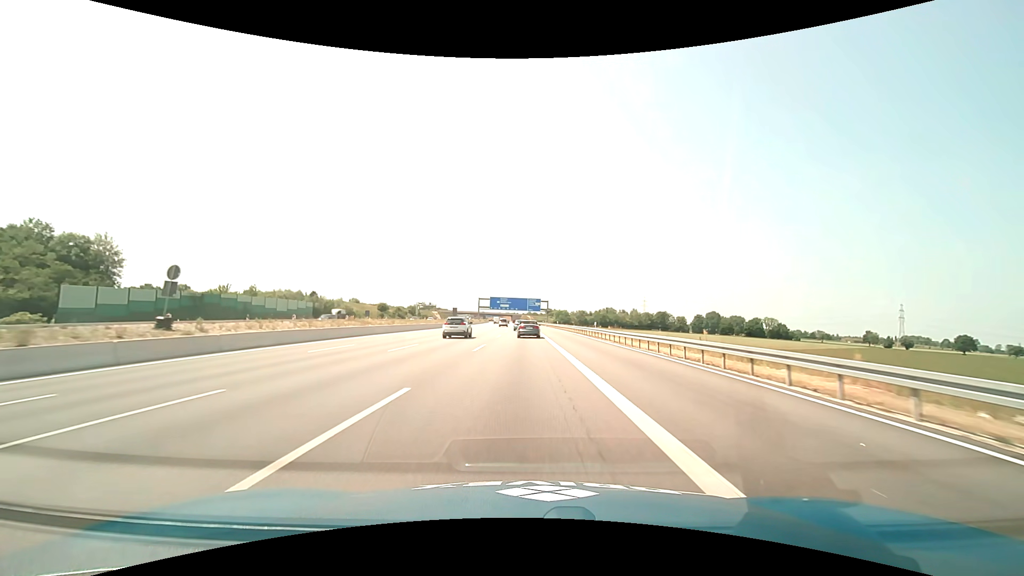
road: motorway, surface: asphalt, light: Day
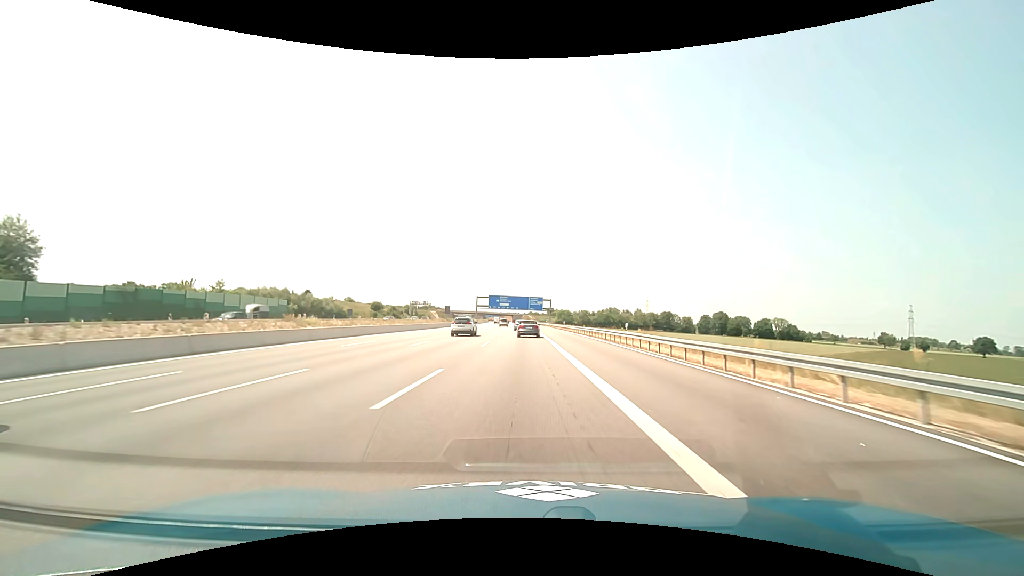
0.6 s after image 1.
(0.0, +14.2) m; 0°
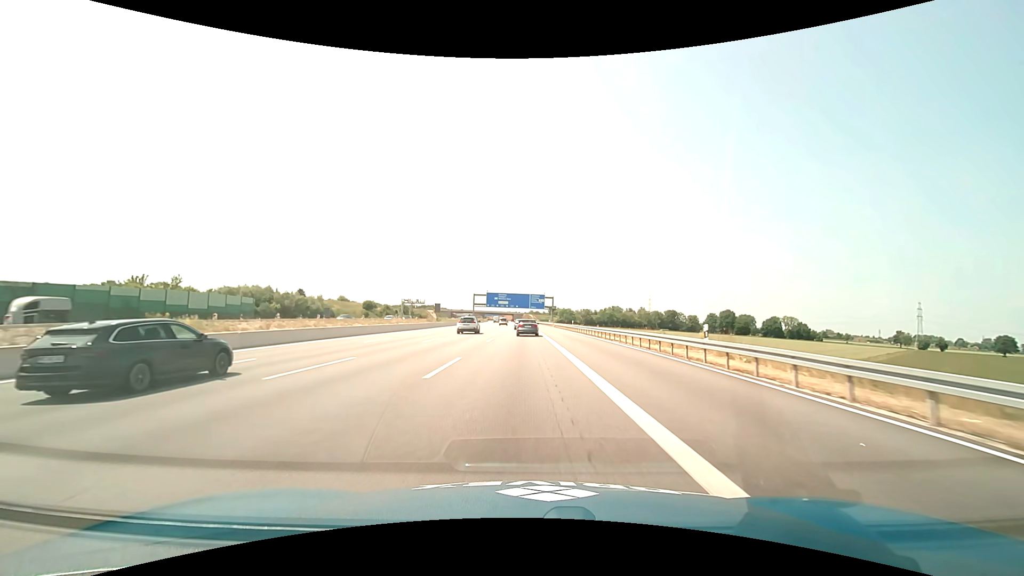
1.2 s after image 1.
(0.0, +14.3) m; 0°
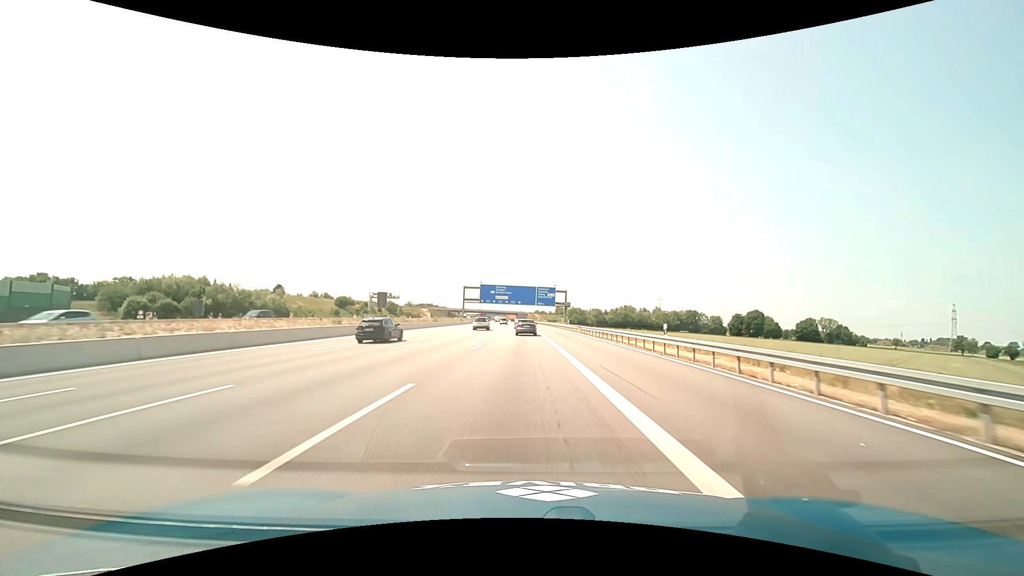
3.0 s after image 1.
(-0.2, +43.0) m; -1°
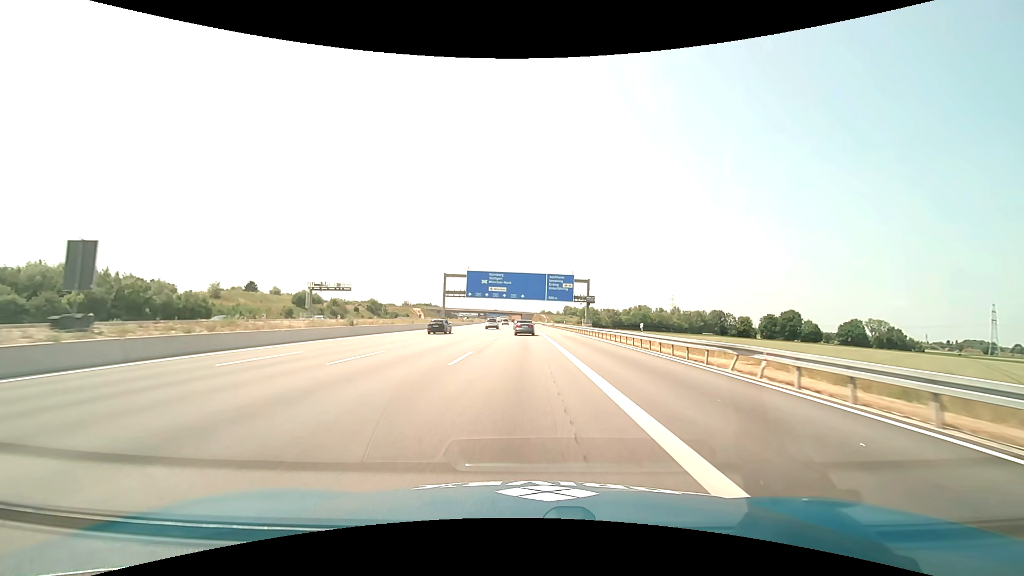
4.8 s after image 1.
(-0.2, +43.2) m; -1°
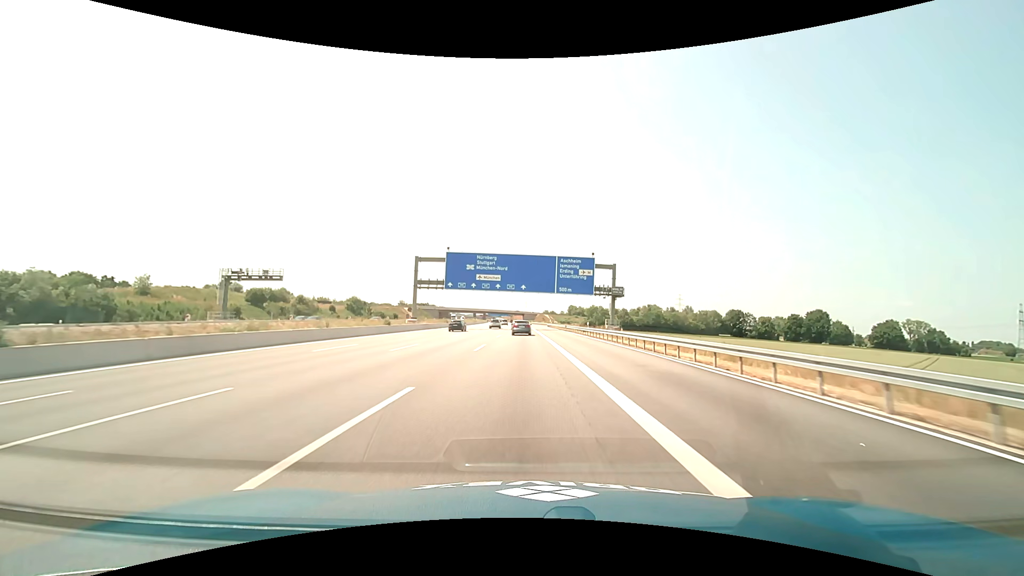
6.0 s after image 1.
(-0.1, +29.0) m; 0°
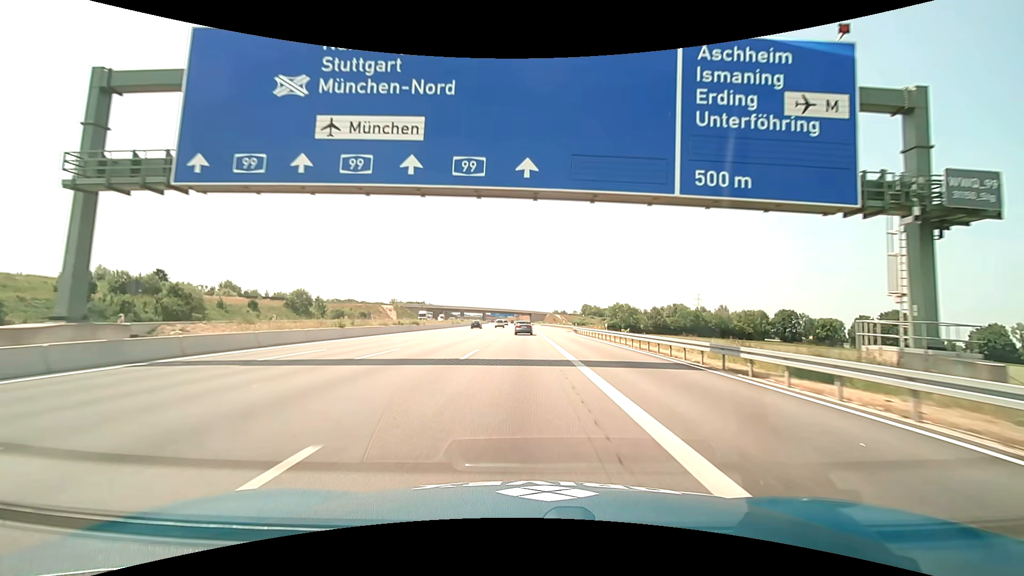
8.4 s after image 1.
(-0.4, +58.6) m; -1°
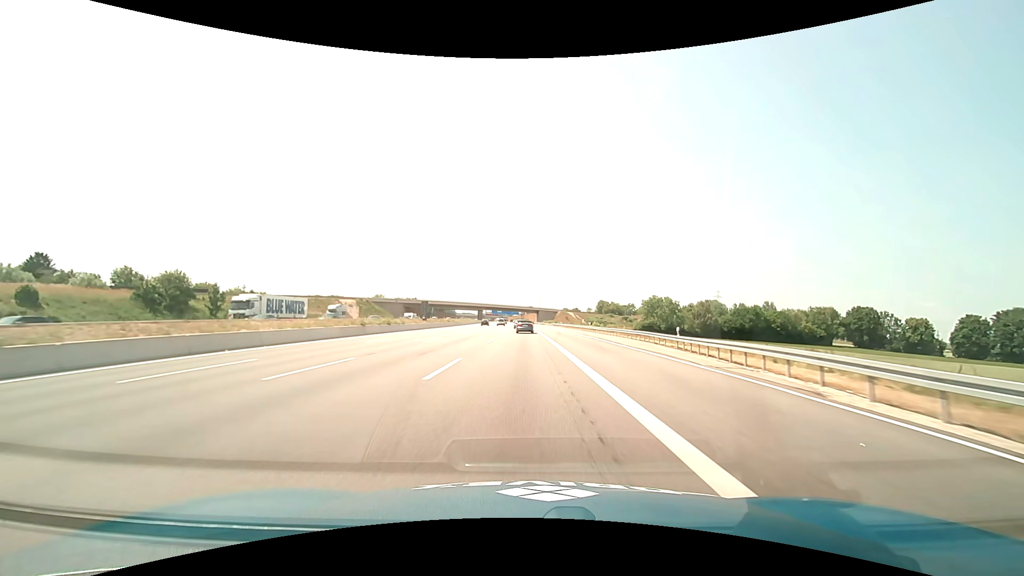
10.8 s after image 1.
(-0.4, +60.1) m; -1°
(0, +10) (0, +20) (0, +30) (0, +40) (0, +50) (0, +60) (-1, +70) (-1, +80) (-1, +90) (-1, +100) m
